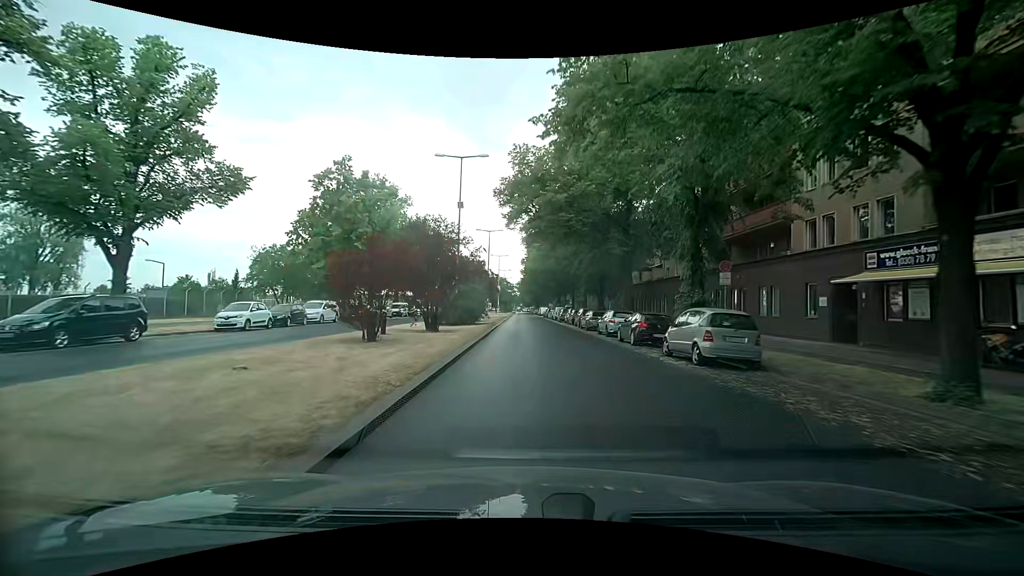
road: primary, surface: asphalt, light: Day
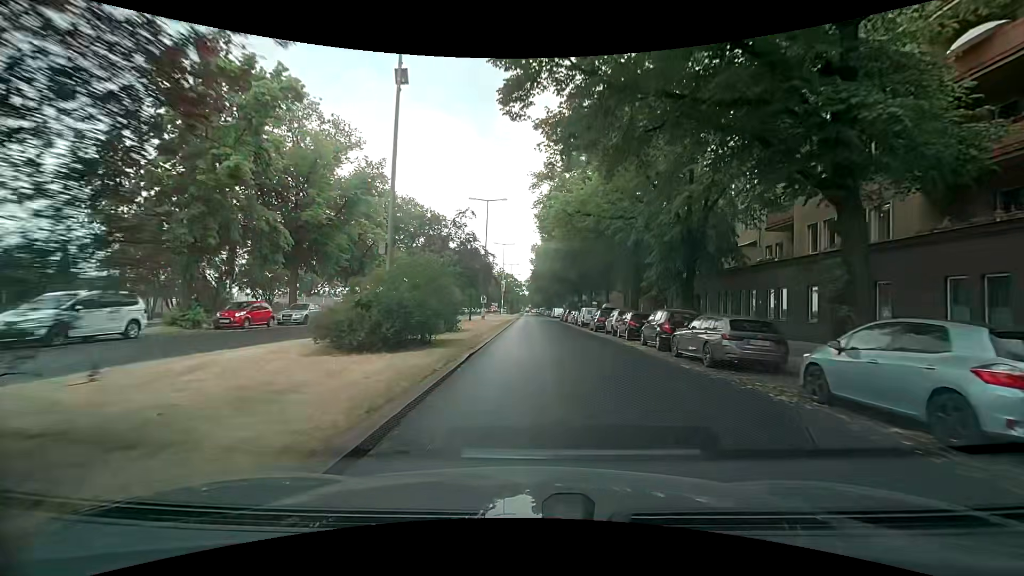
(-0.3, +21.4) m; -1°
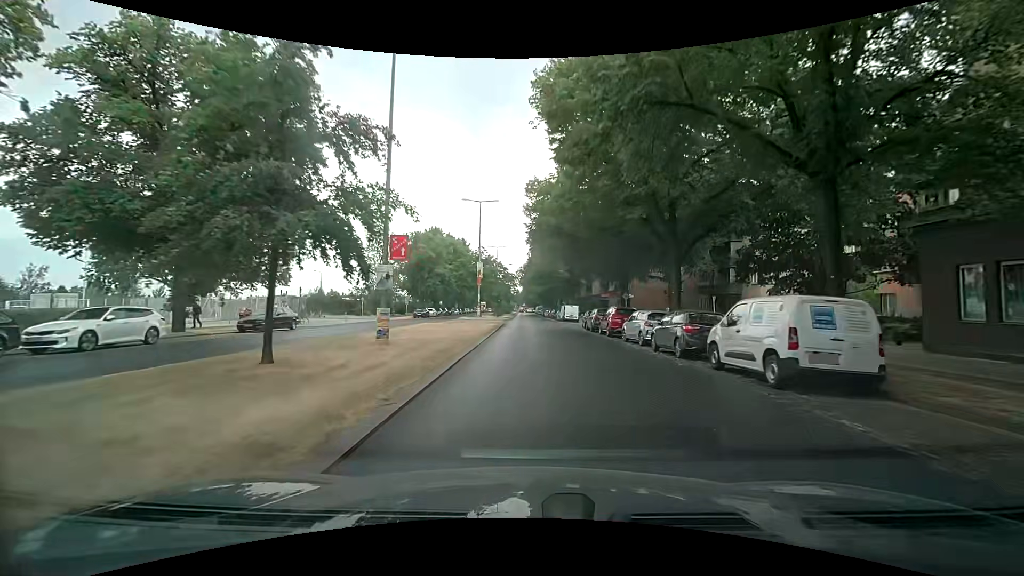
(+0.6, +35.5) m; +1°
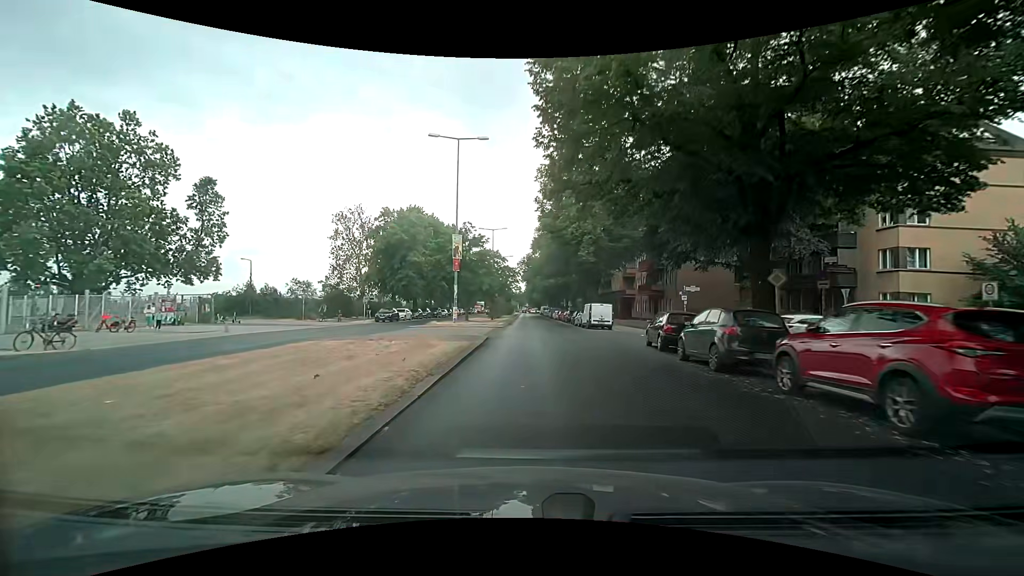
(+0.2, +20.4) m; 0°
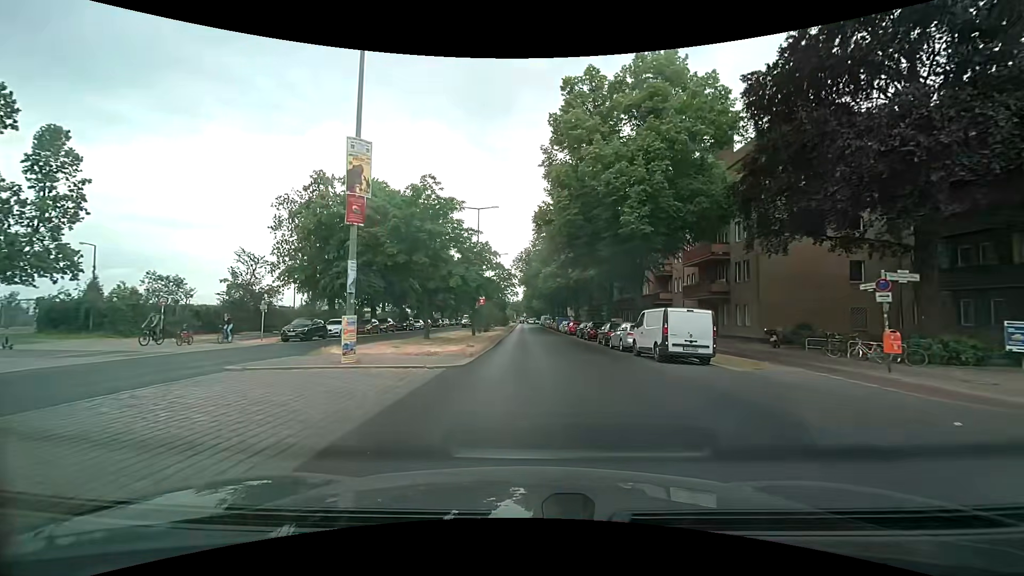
(0.0, +20.2) m; 0°
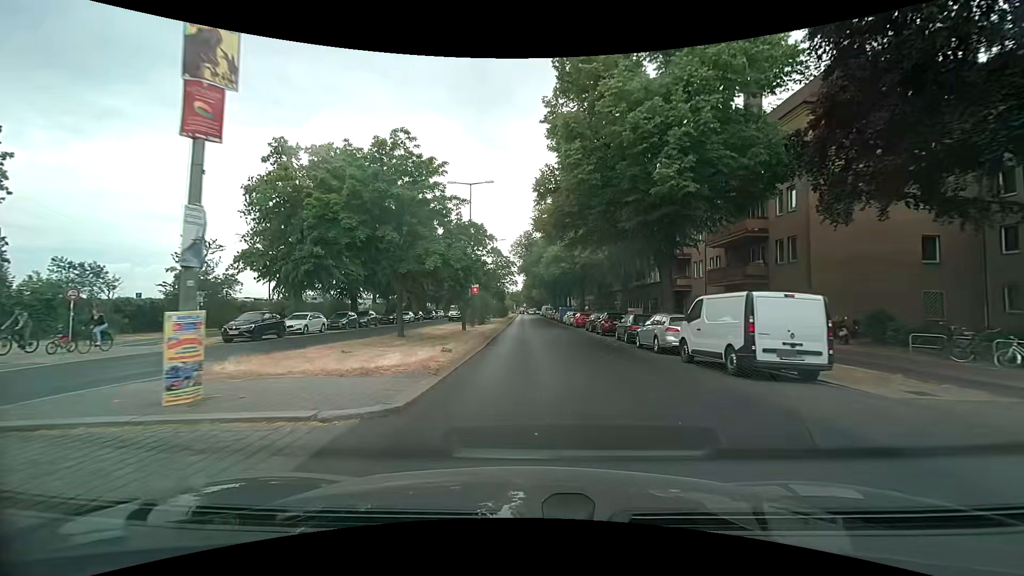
(0.0, +6.5) m; 0°
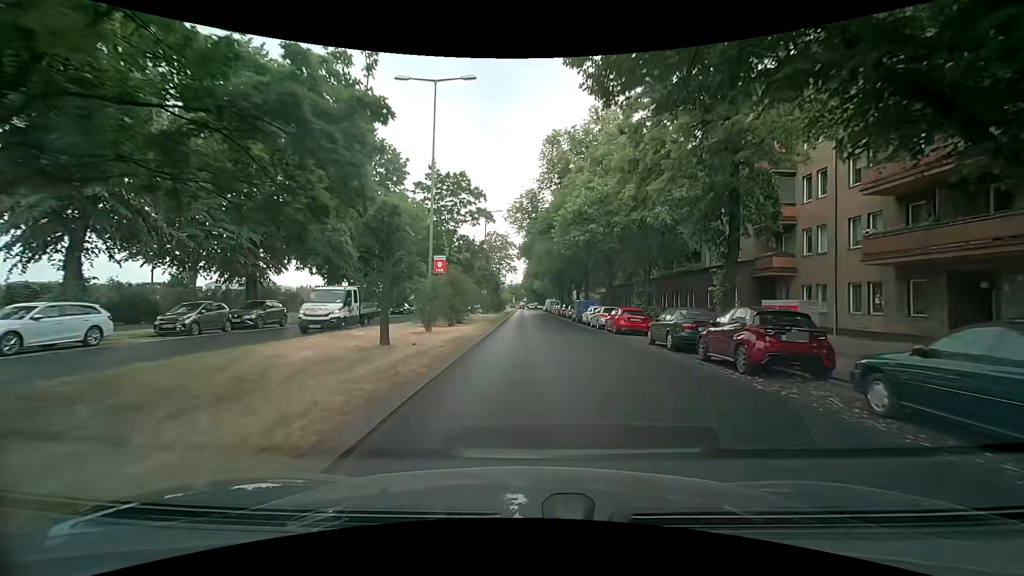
(-0.1, +19.2) m; 0°
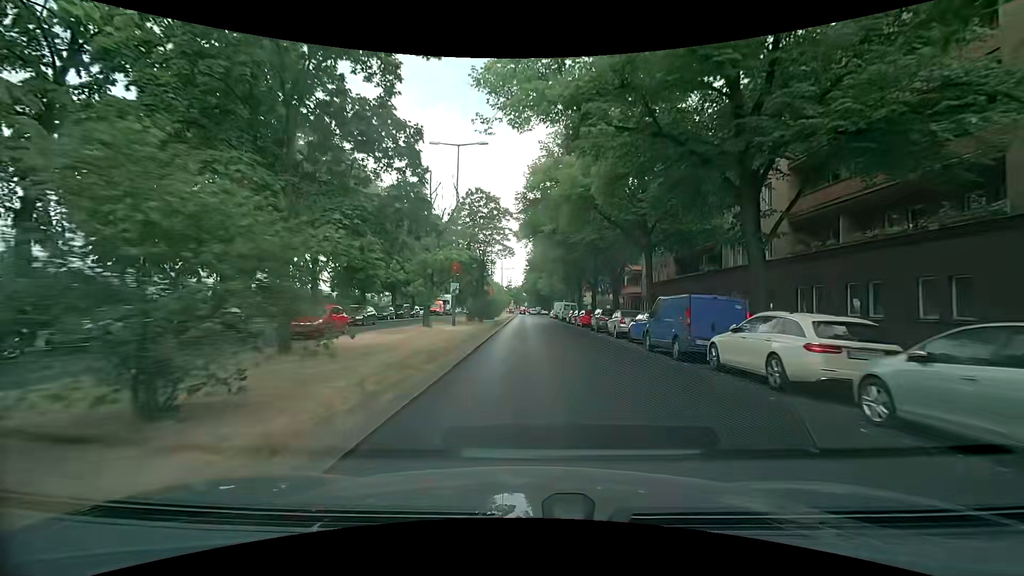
(-0.1, +27.2) m; 0°
(0, +10) (0, +20) (0, +30) (0, +40) (0, +50) (0, +60) (0, +70) (+1, +80) (+1, +90) (+1, +100) m
